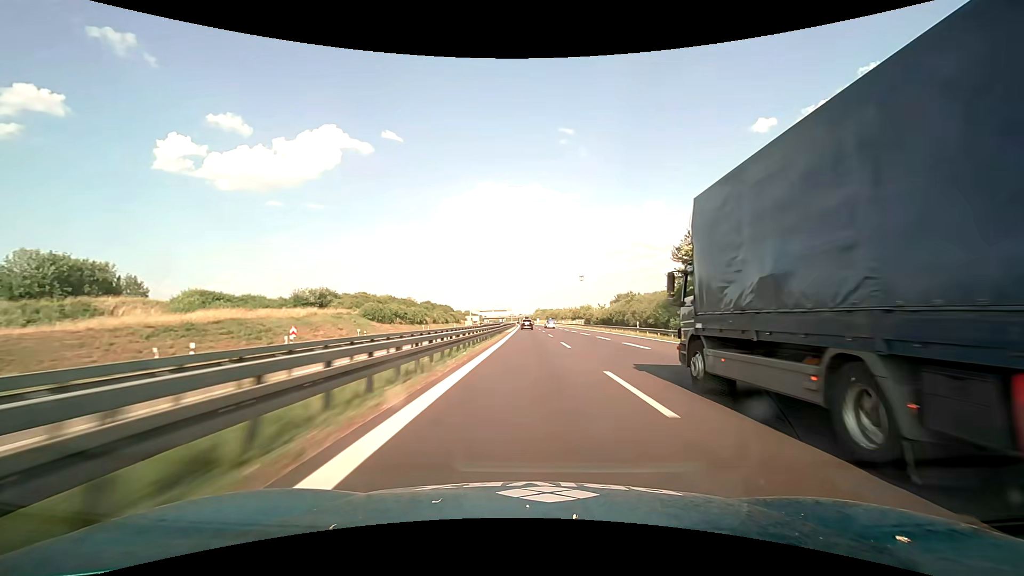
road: motorway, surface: asphalt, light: Day
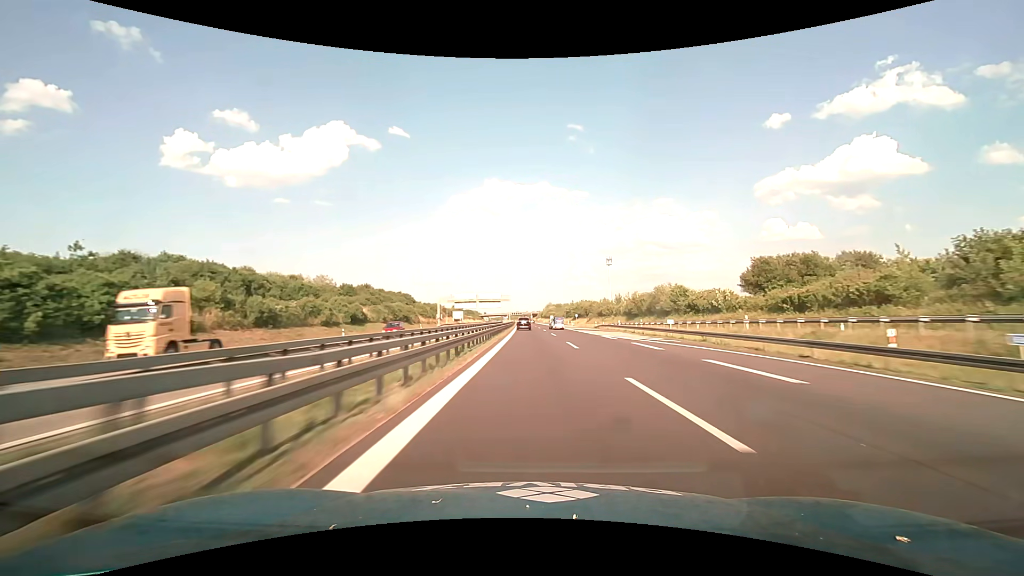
(-1.0, +109.9) m; -1°
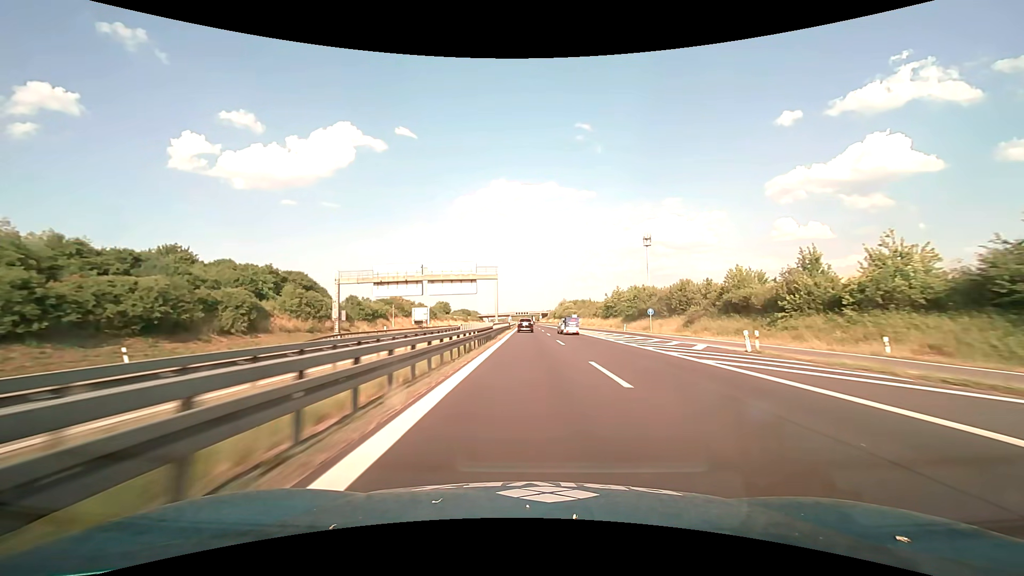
(-0.6, +85.2) m; -1°
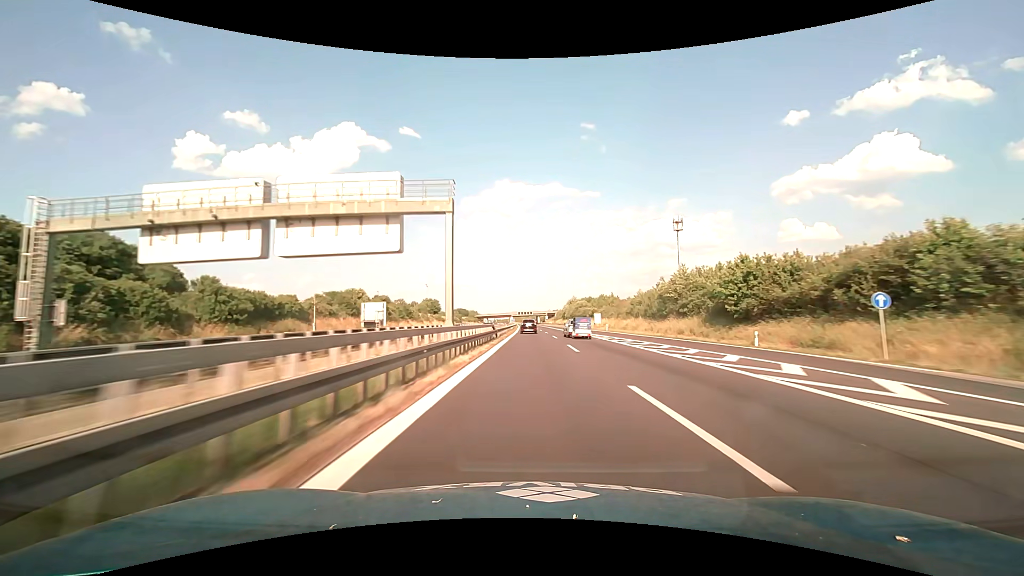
(-0.2, +42.1) m; 0°
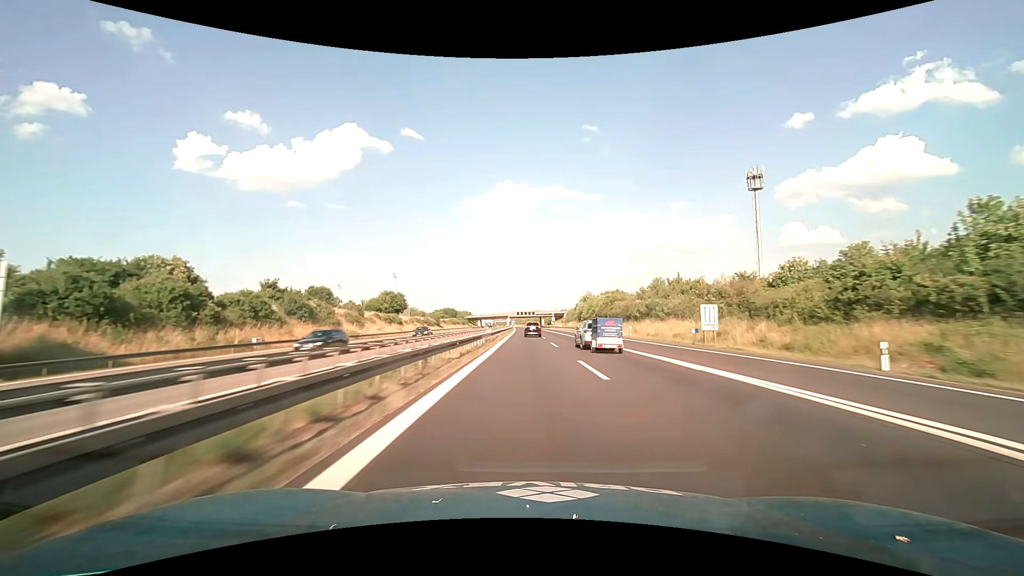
(0.0, +64.6) m; 0°
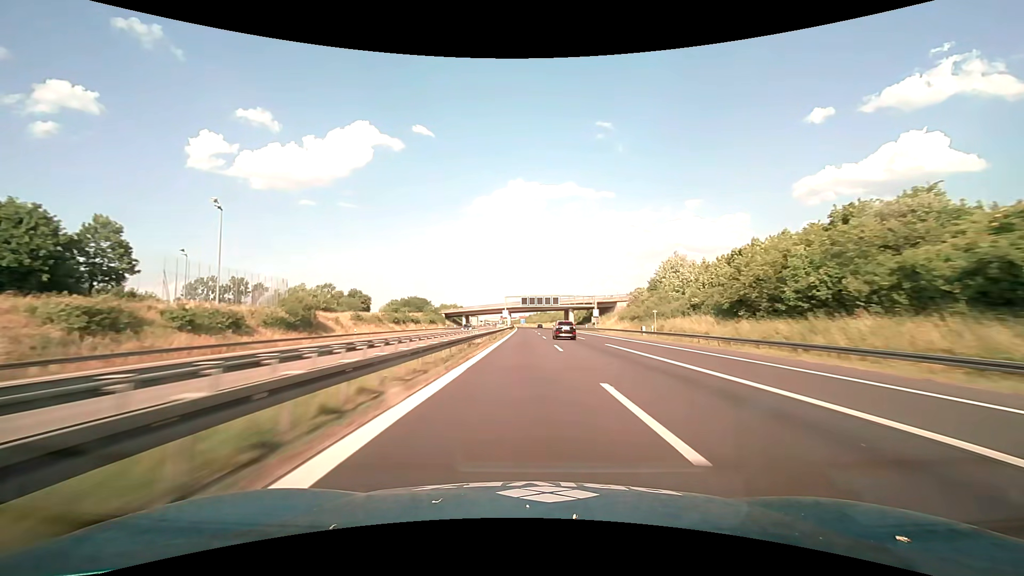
(-1.6, +116.4) m; -1°
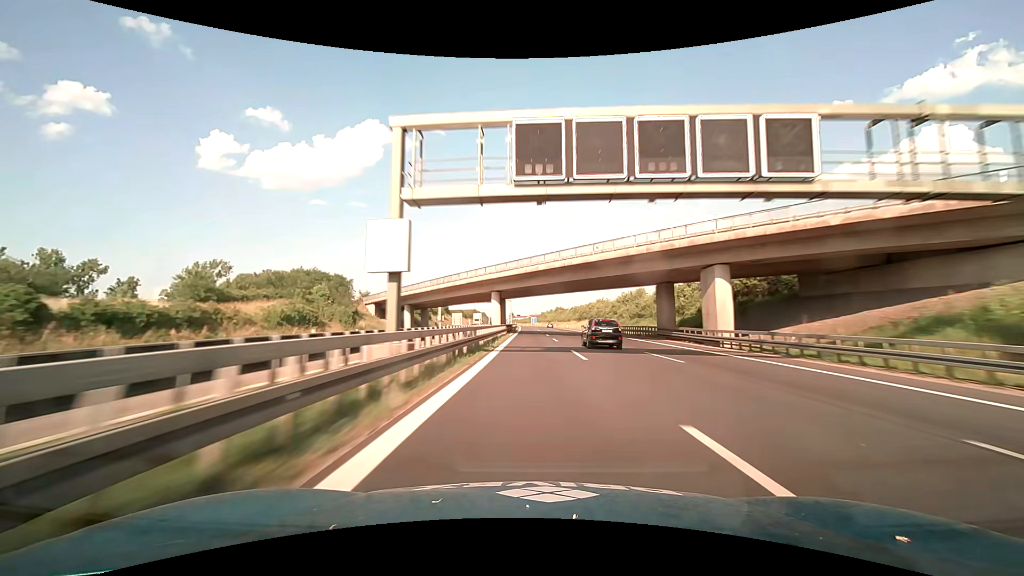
(-1.3, +100.0) m; -1°
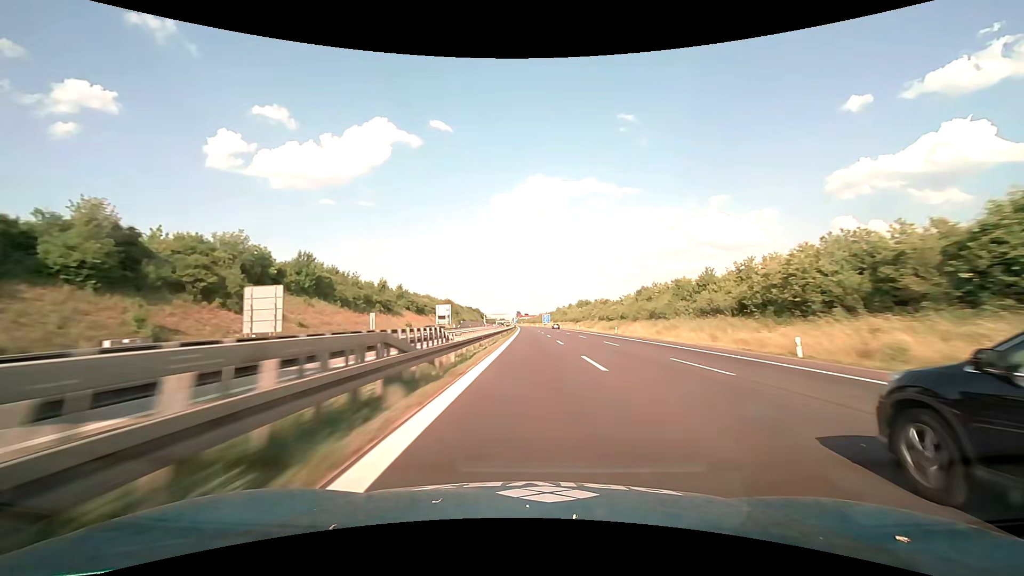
(-0.9, +131.9) m; -1°
(0, +10) (0, +20) (0, +30) (0, +40) (0, +50) (0, +60) (0, +70) (0, +80) (-1, +90) (-1, +100) m
